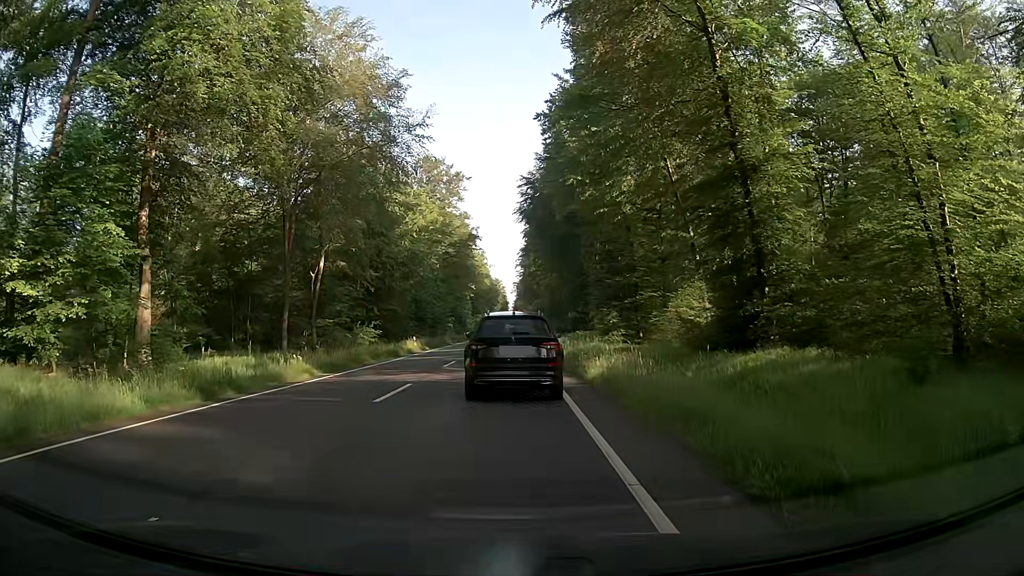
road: primary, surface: asphalt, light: Day
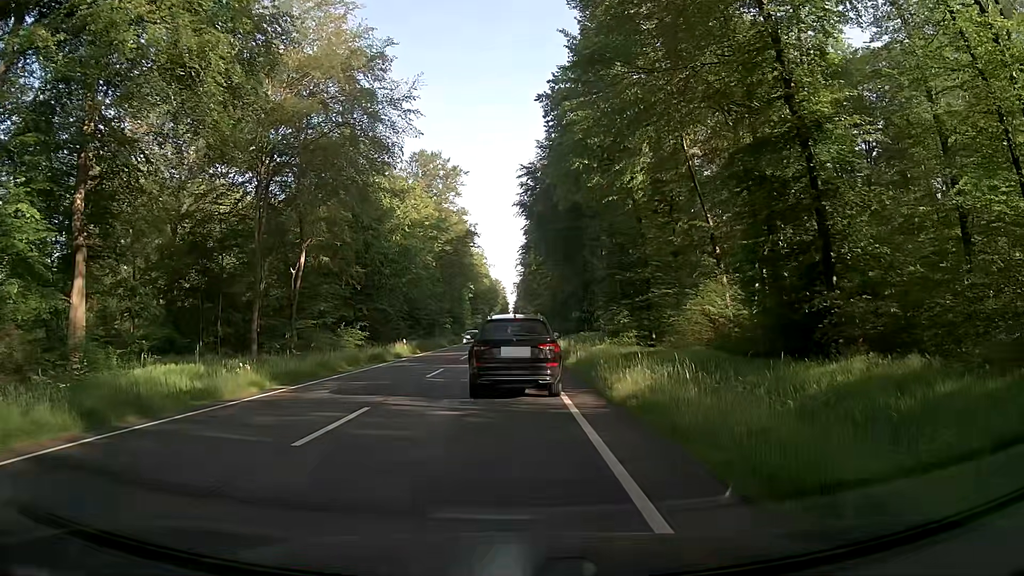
(+0.1, +4.8) m; 0°
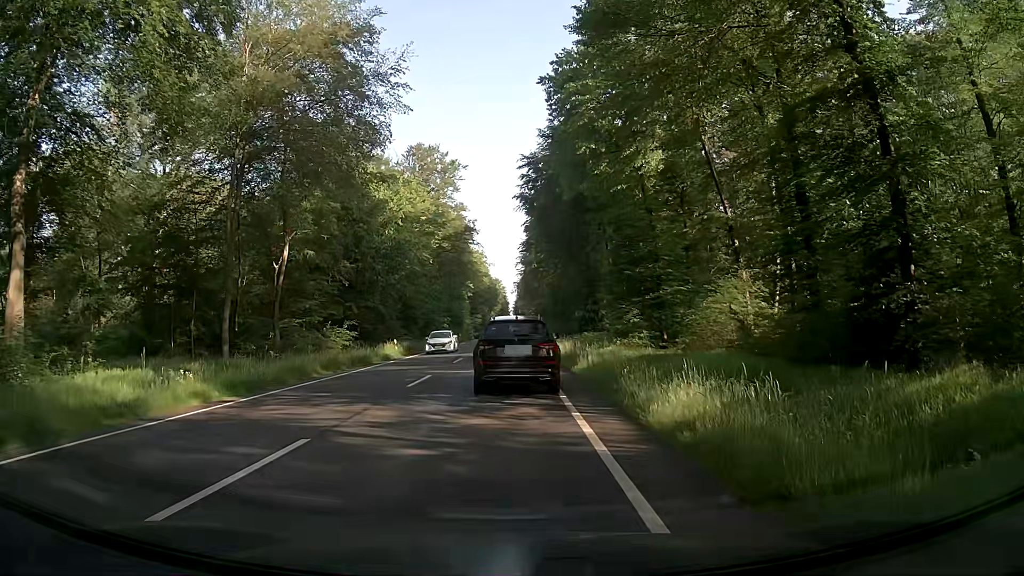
(+0.1, +3.6) m; +2°
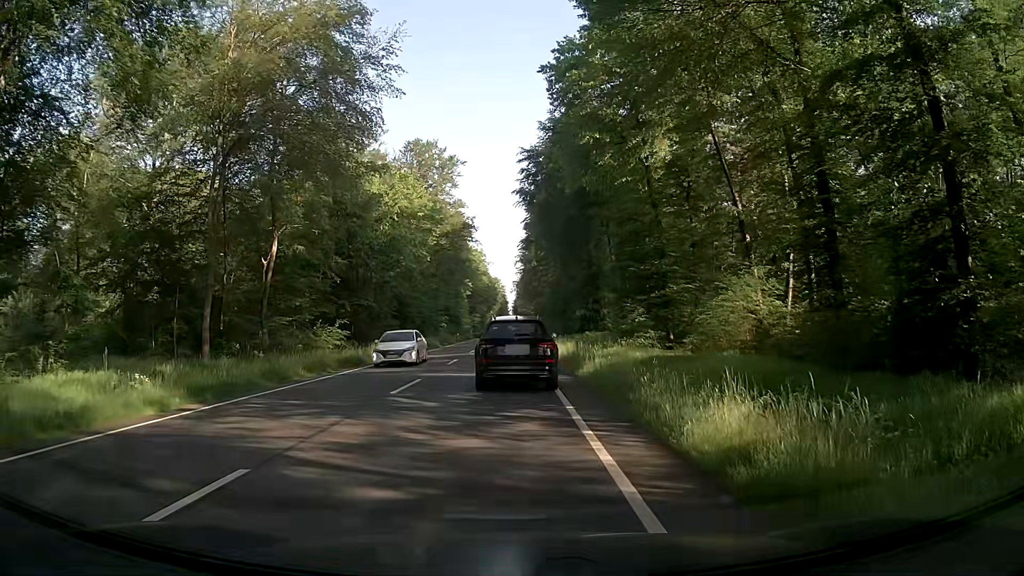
(-0.1, +2.0) m; -2°
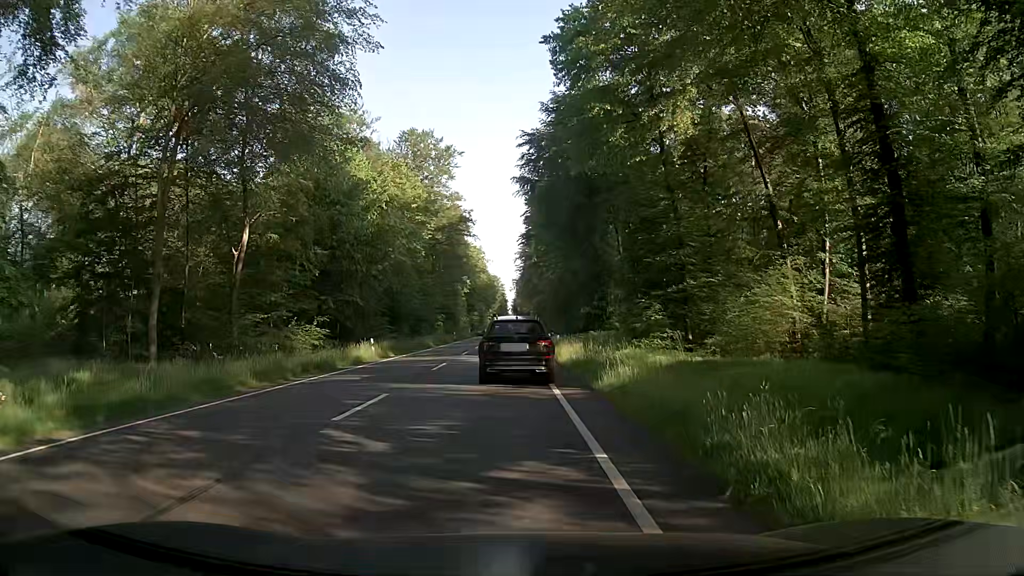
(+0.2, +4.7) m; +2°
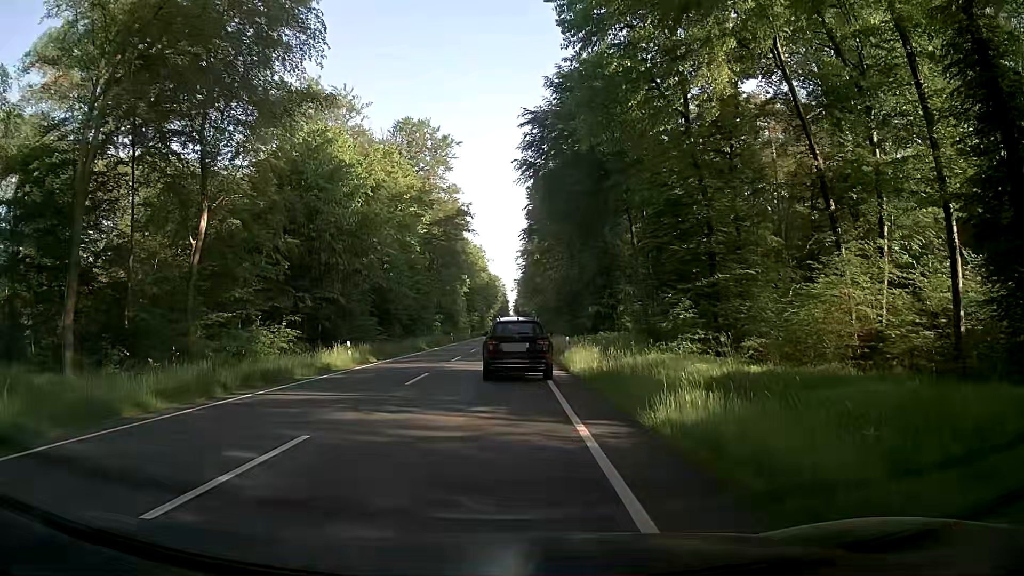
(-0.1, +5.6) m; +1°
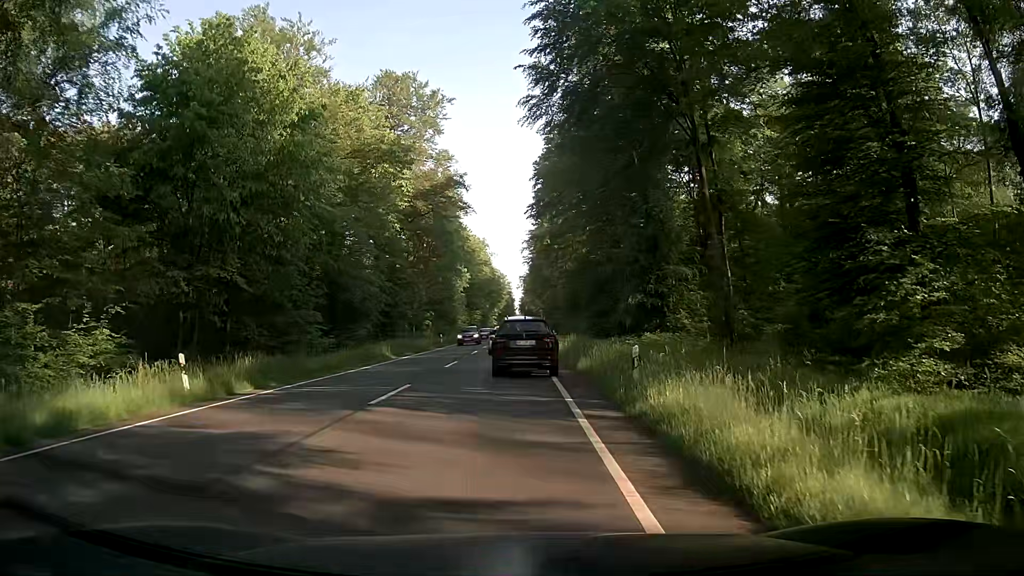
(-0.4, +16.8) m; -1°
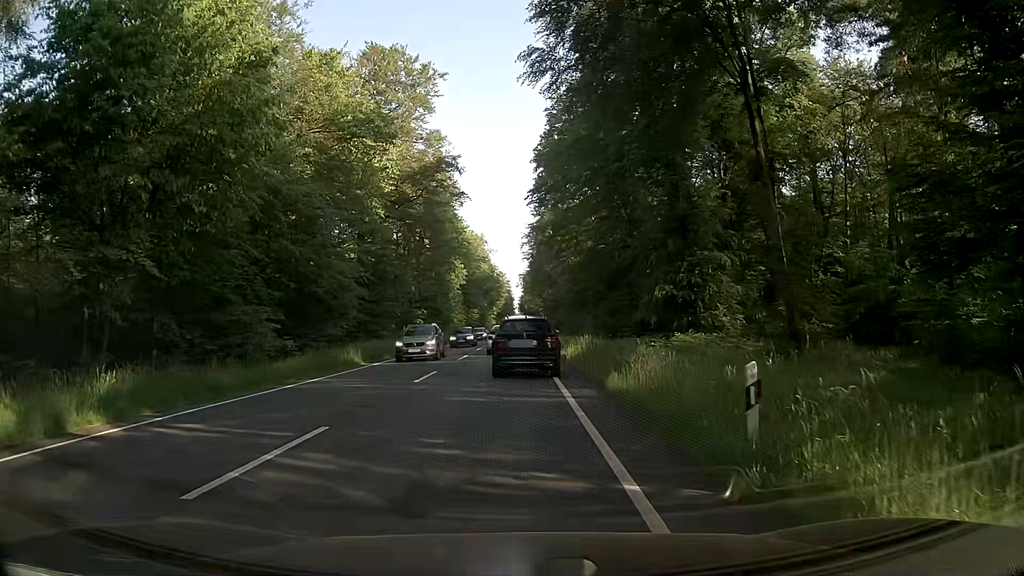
(-0.2, +7.0) m; -1°
